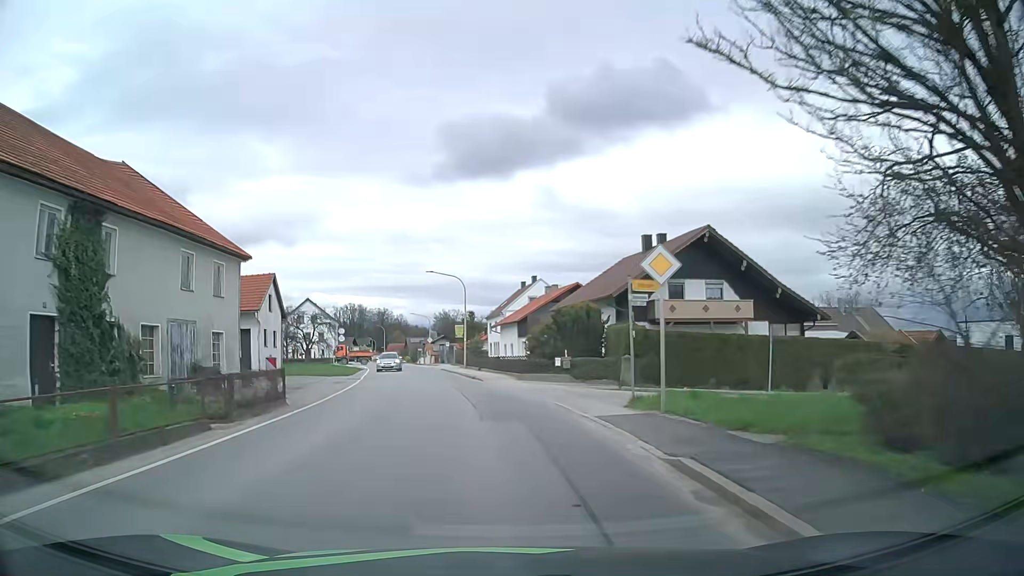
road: secondary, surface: asphalt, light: Day
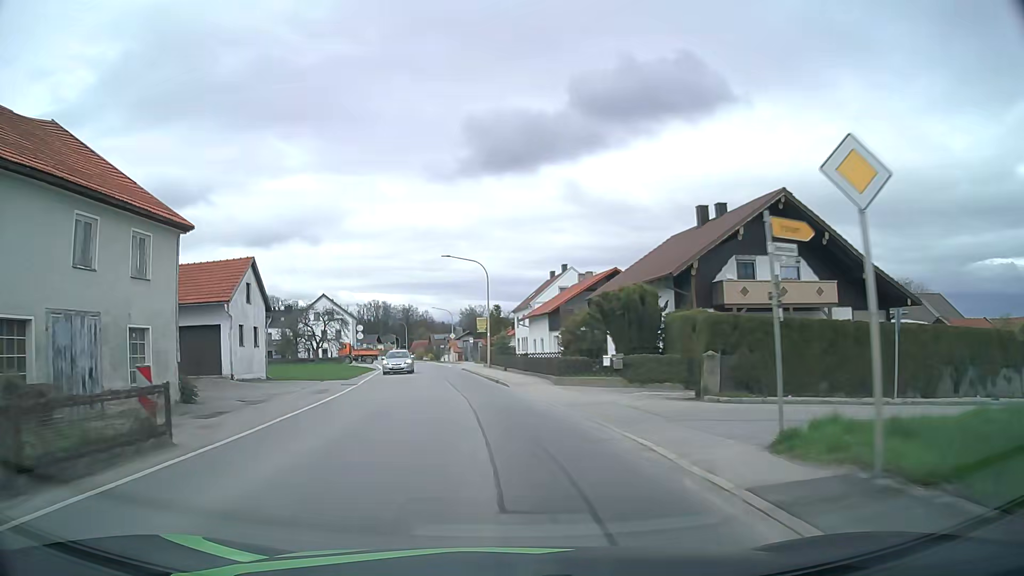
(-0.1, +7.1) m; -2°
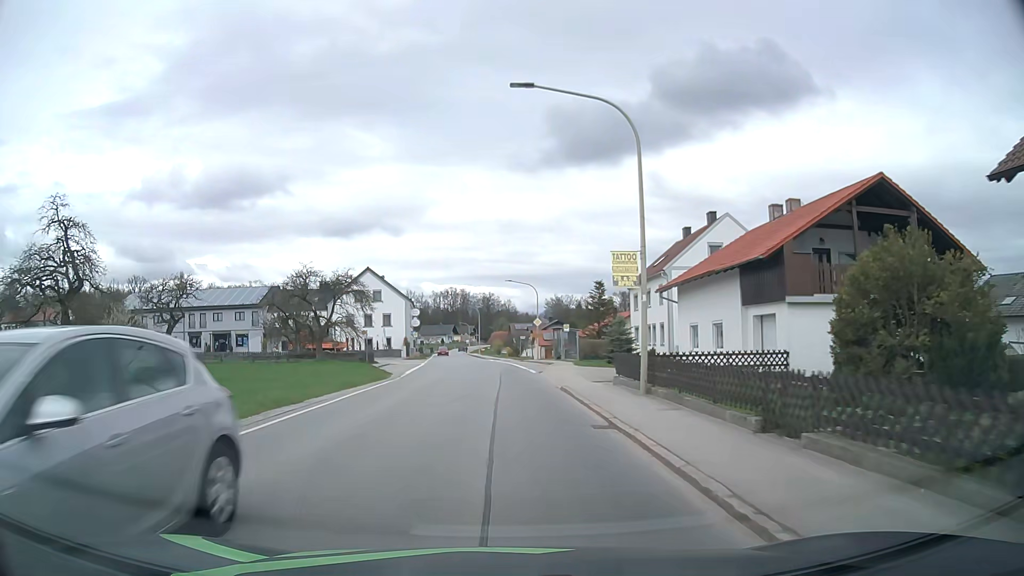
(-2.3, +28.7) m; -7°
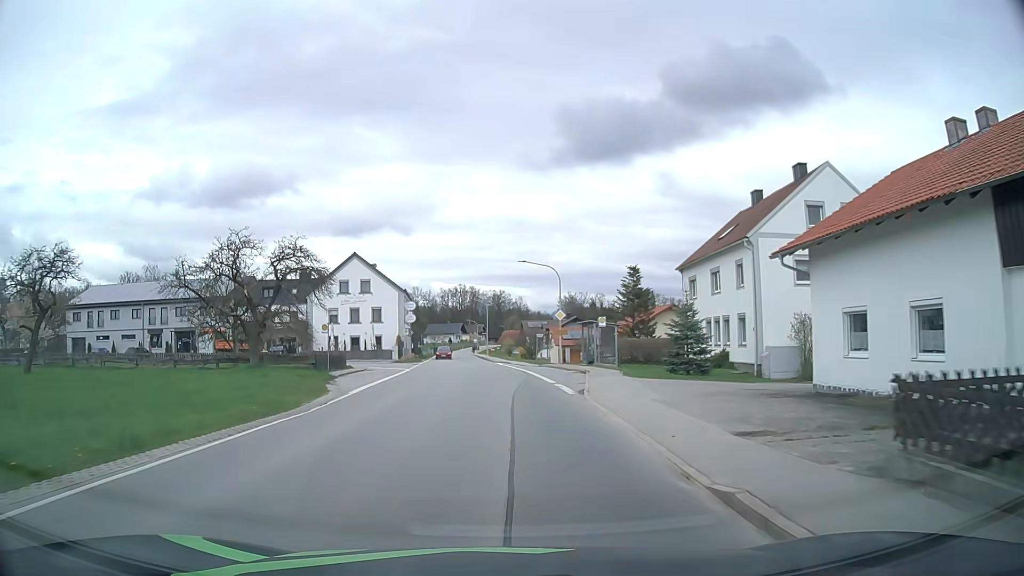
(-0.2, +14.7) m; -1°
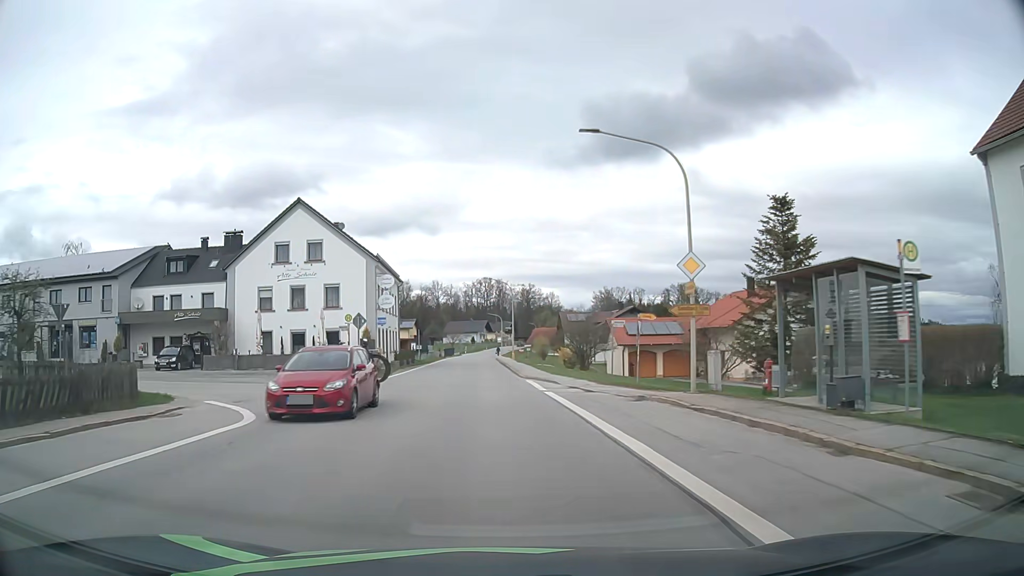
(-0.5, +30.0) m; -3°
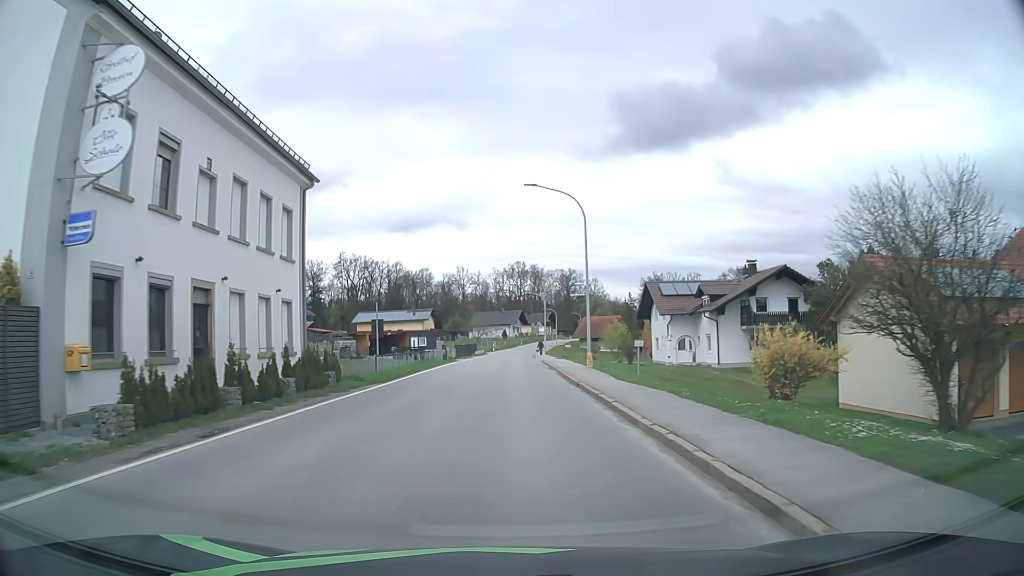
(-1.4, +38.3) m; -3°
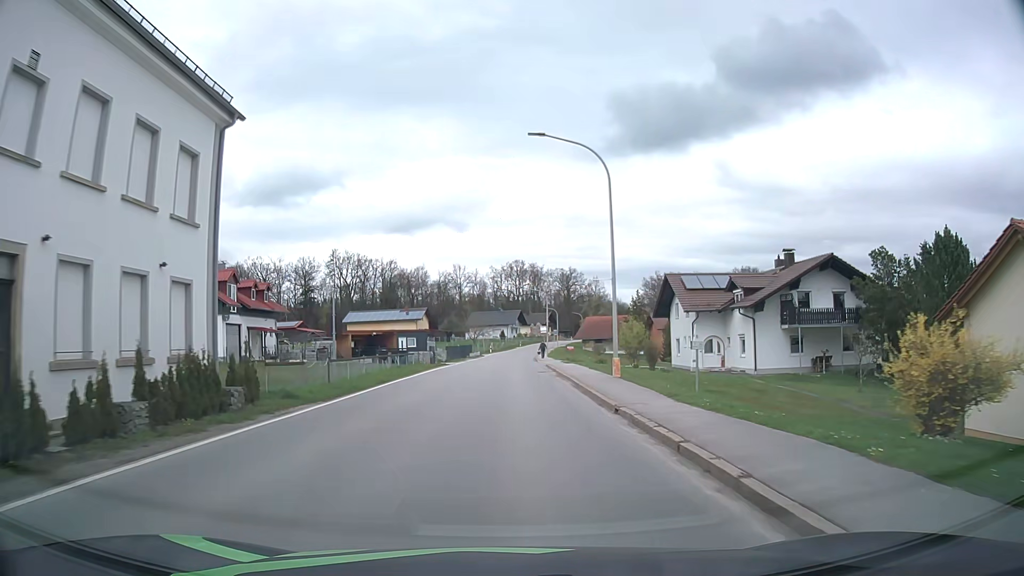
(0.0, +7.7) m; 0°
(0, +10) (0, +20) (0, +30) (0, +40) (0, +50) (0, +60) (+1, +70) (+1, +80) (+2, +90) (+3, +100) m
